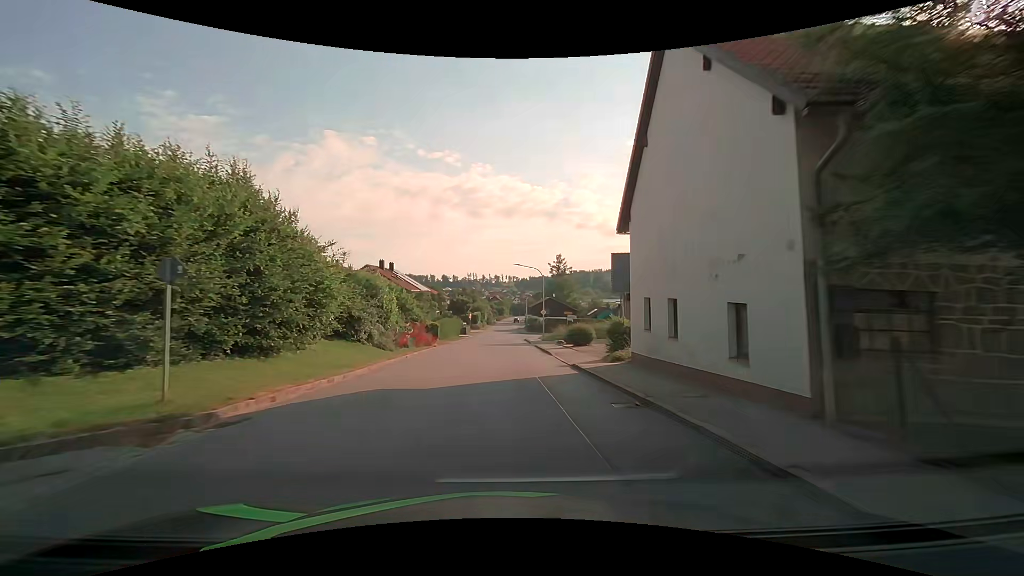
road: tertiary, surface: asphalt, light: Day
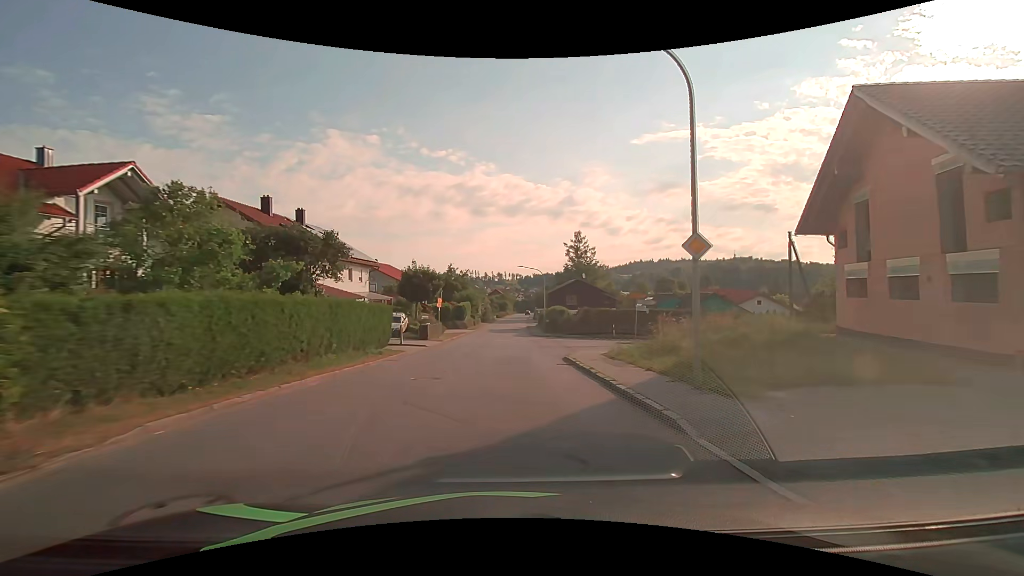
(-0.1, +38.0) m; 0°
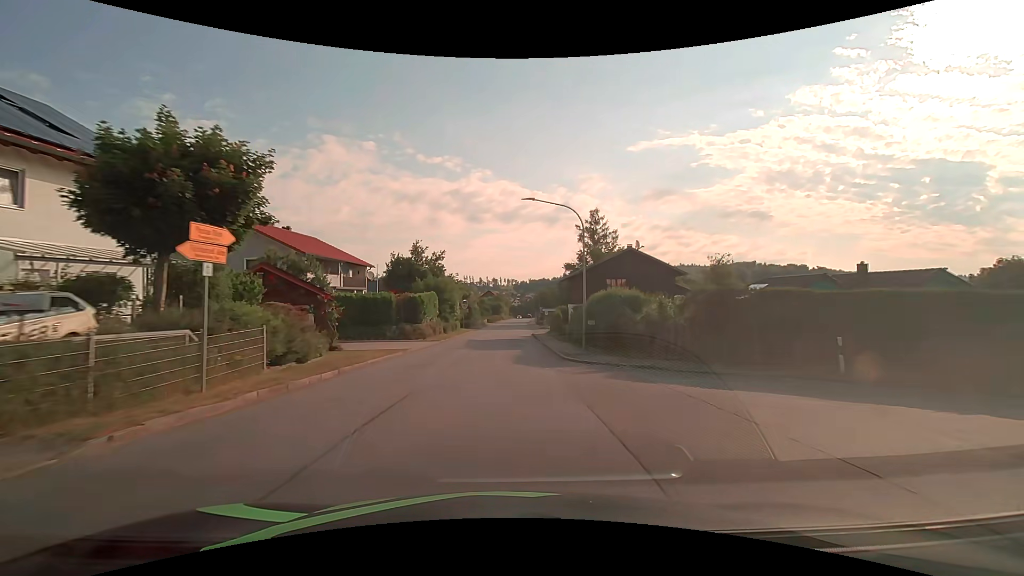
(+0.1, +30.4) m; 0°
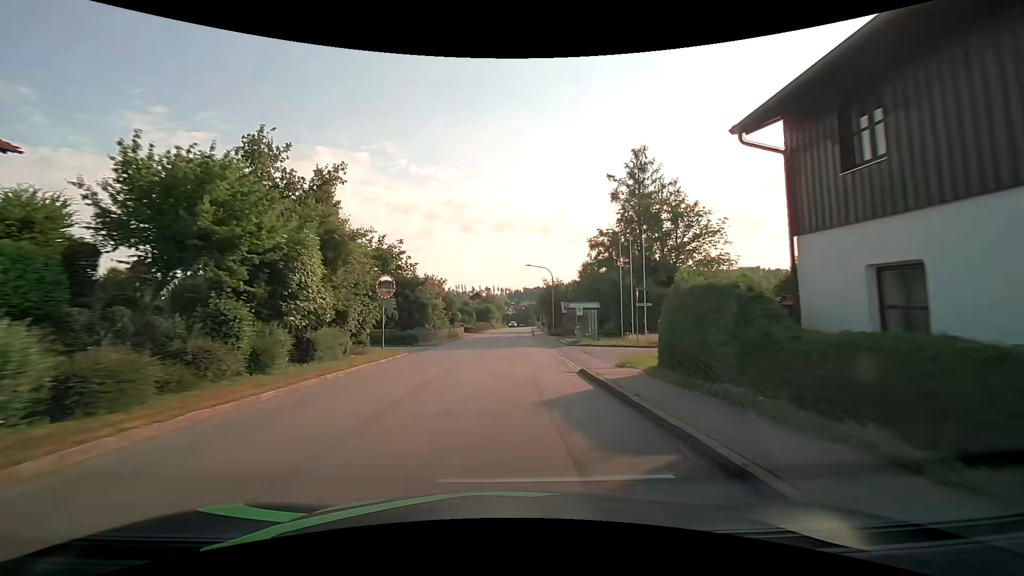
(+0.3, +38.1) m; +1°
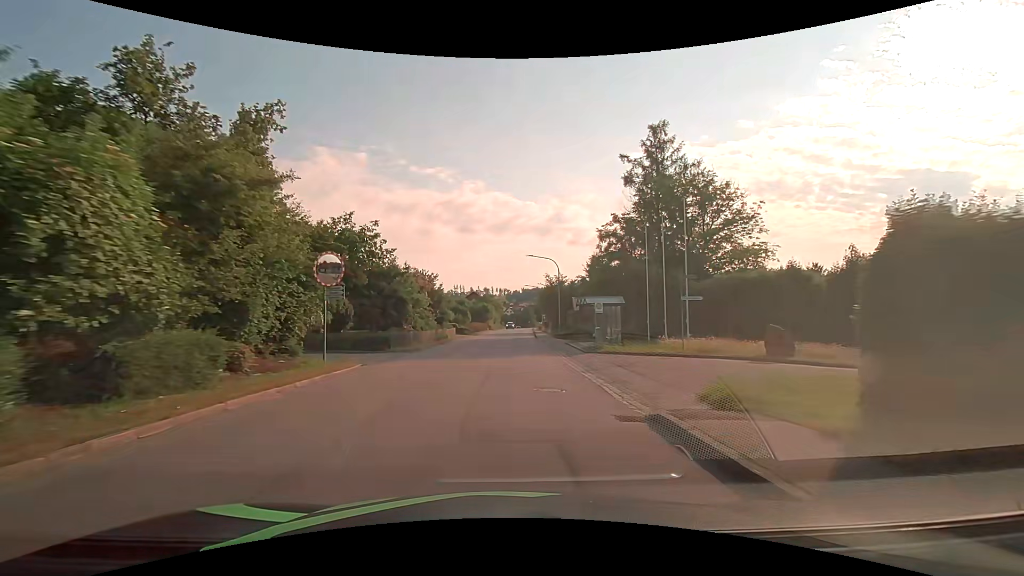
(0.0, +7.6) m; 0°
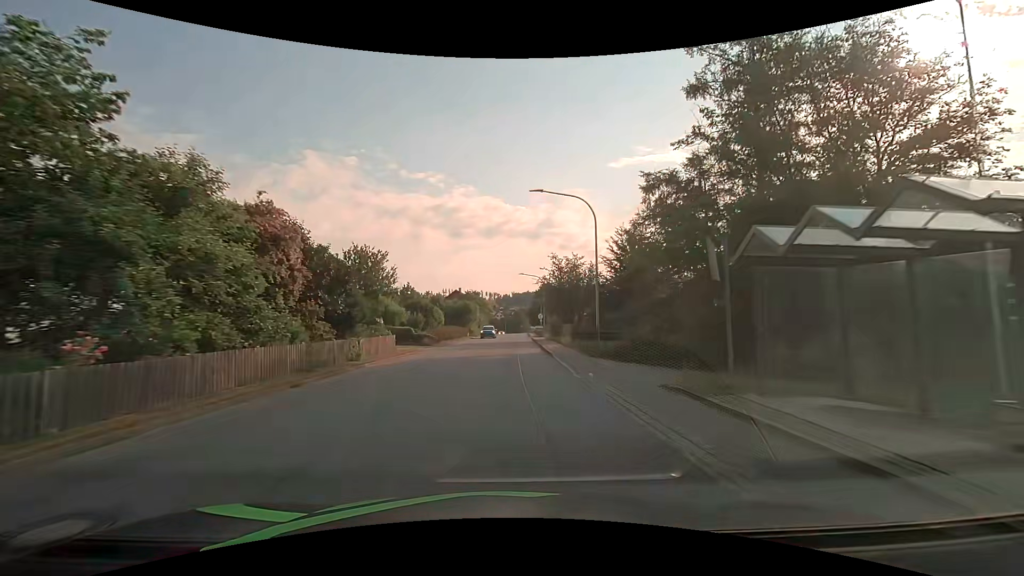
(+0.2, +22.8) m; +1°
